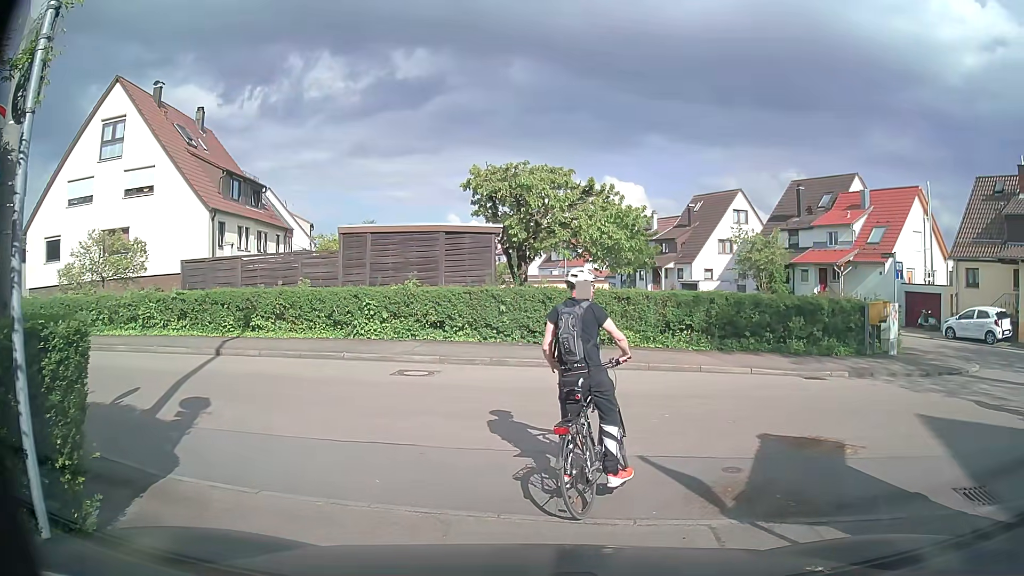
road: service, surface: asphalt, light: Day
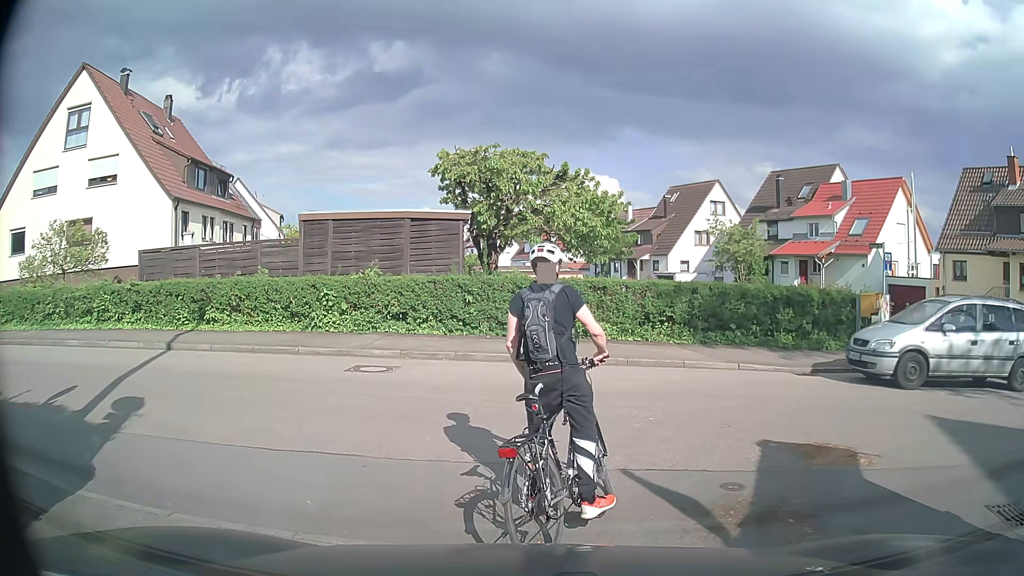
(0.0, +1.0) m; 0°
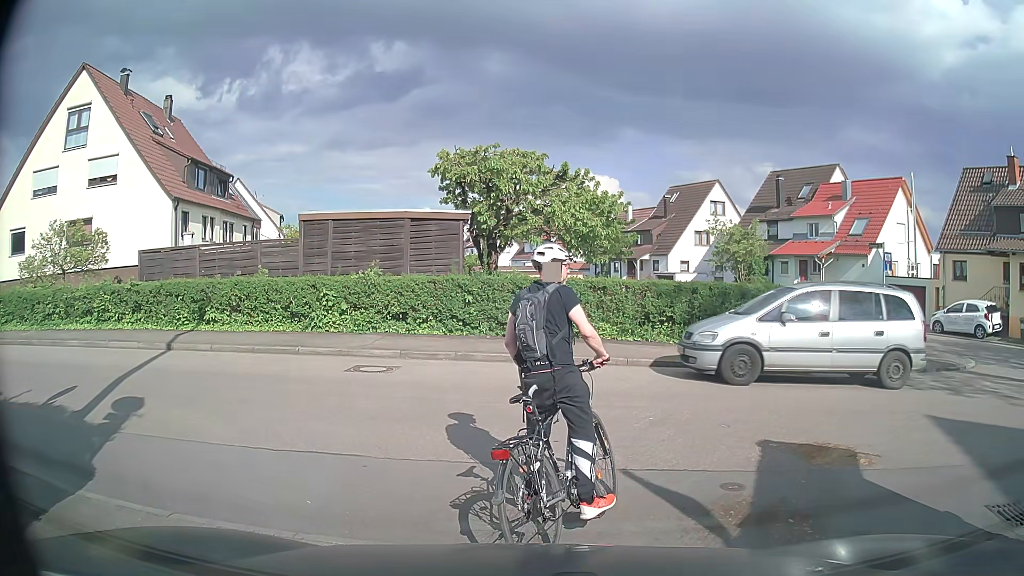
(0.0, 0.0) m; 0°
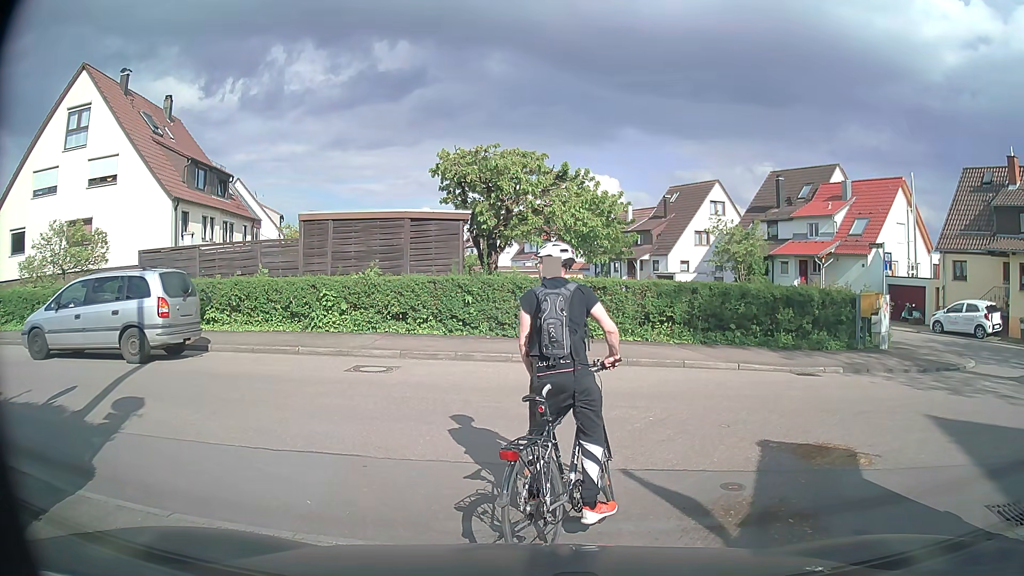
(0.0, 0.0) m; 0°
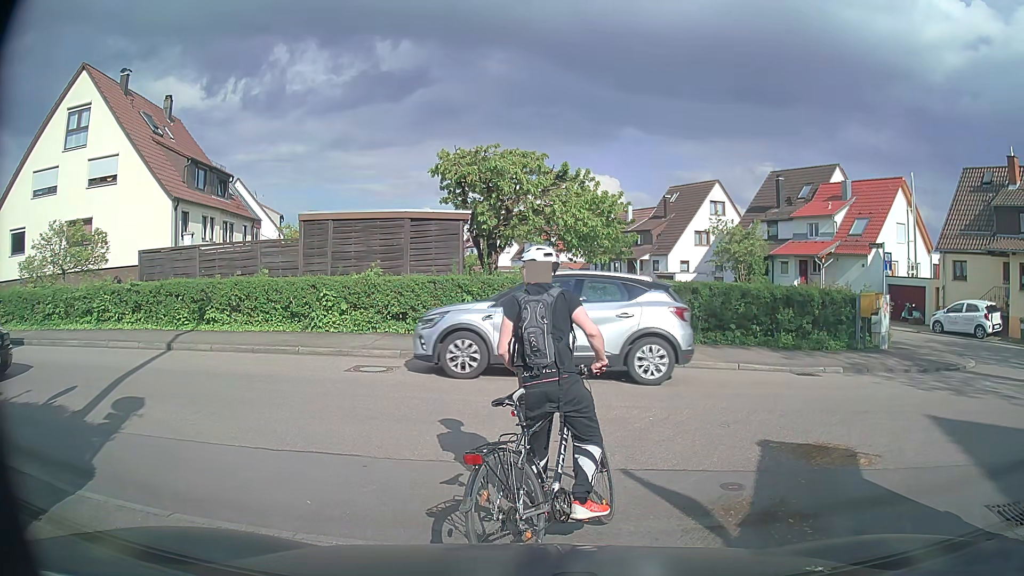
(0.0, 0.0) m; 0°
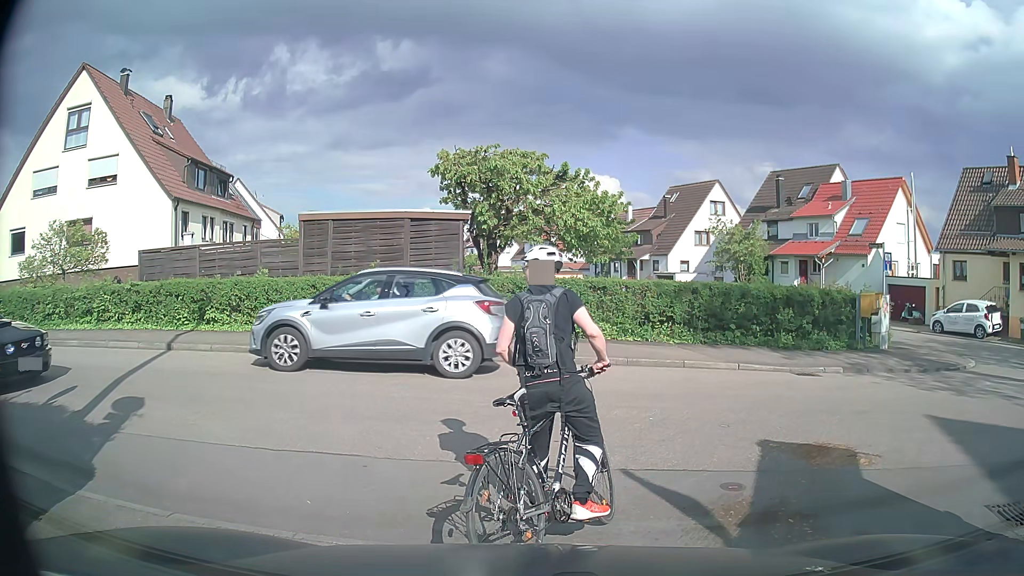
(0.0, 0.0) m; 0°
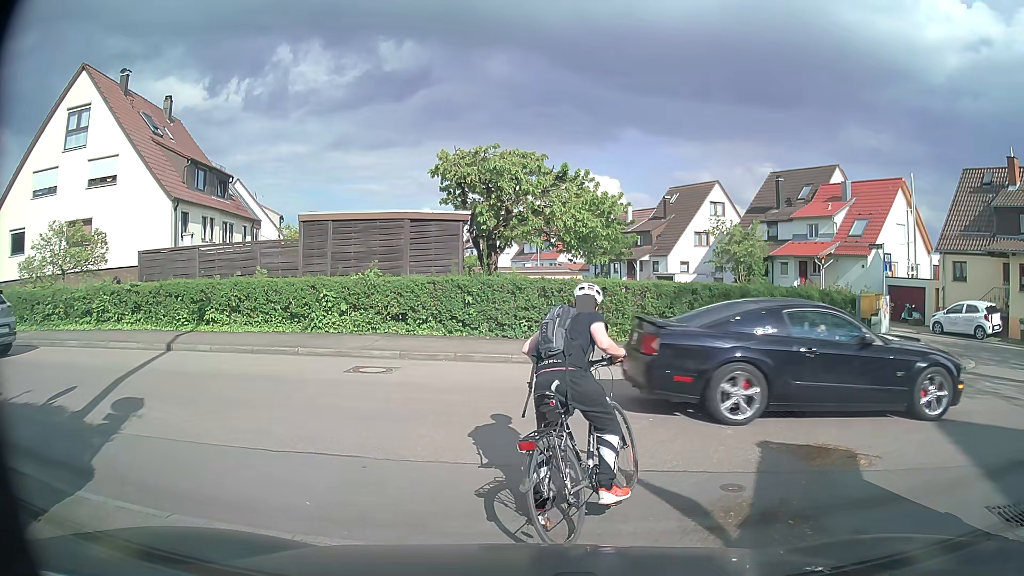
(0.0, 0.0) m; 0°
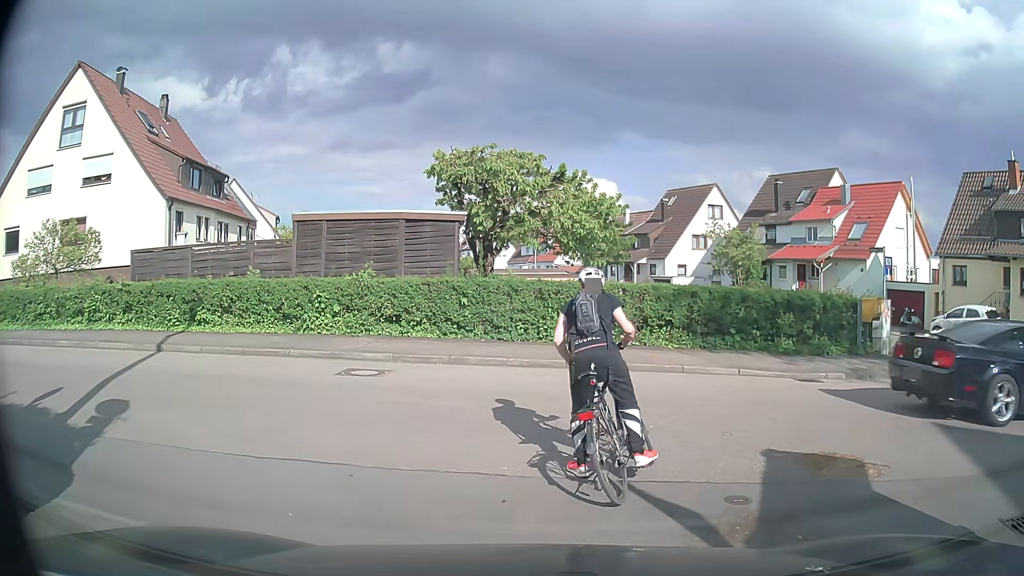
(0.0, +0.3) m; 0°
